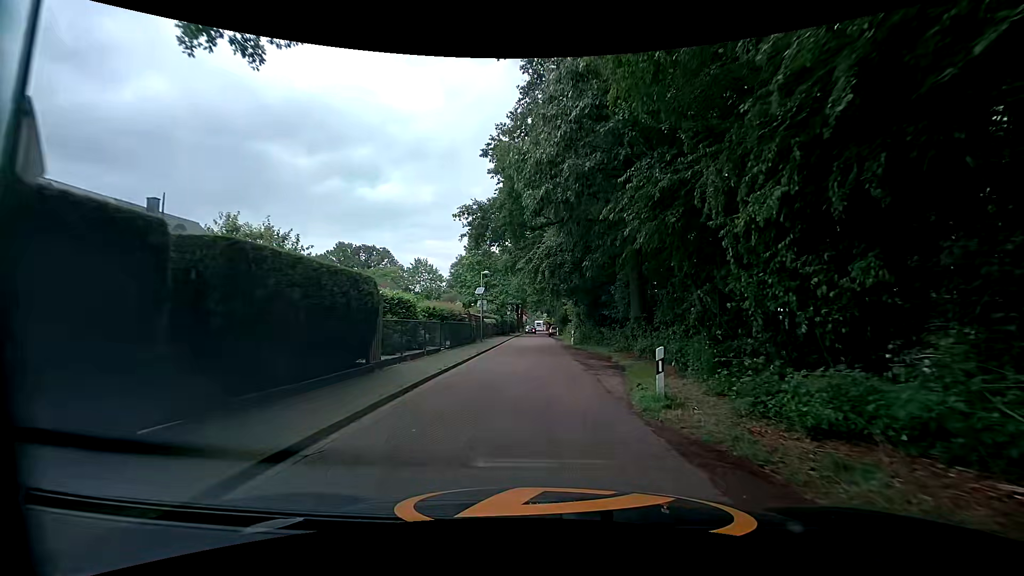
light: Day
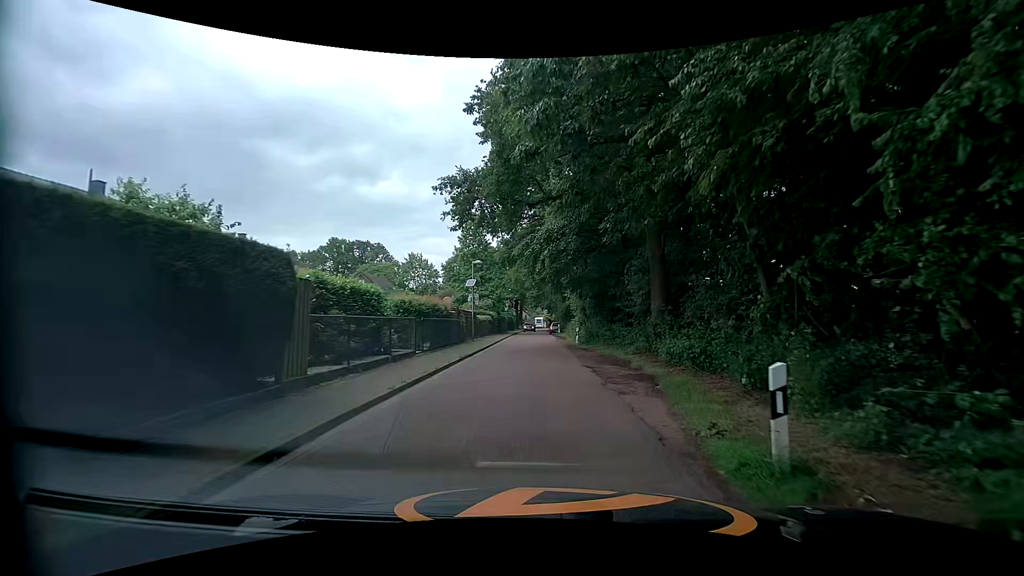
(0.0, +4.4) m; +1°
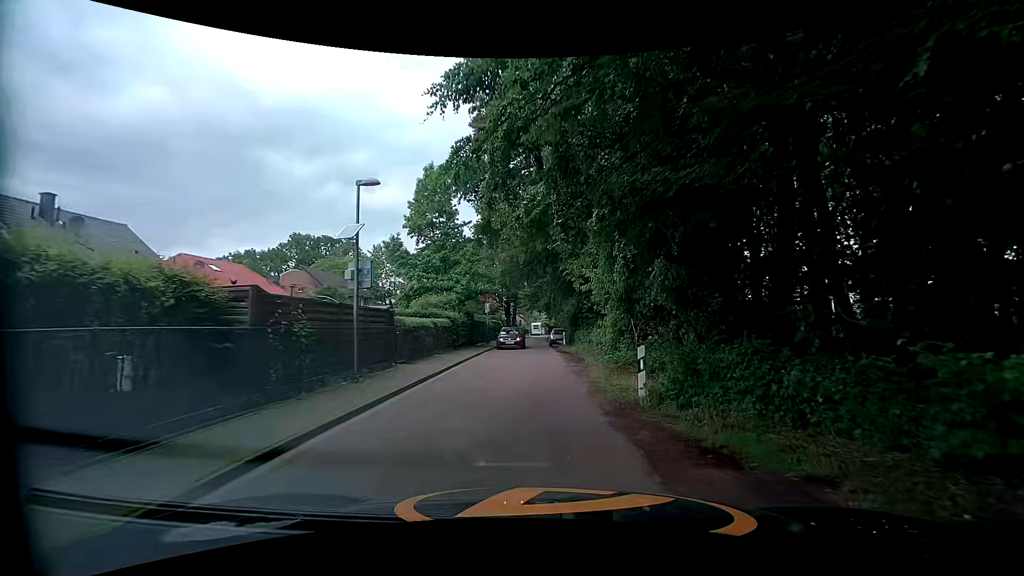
(-0.1, +19.0) m; 0°
